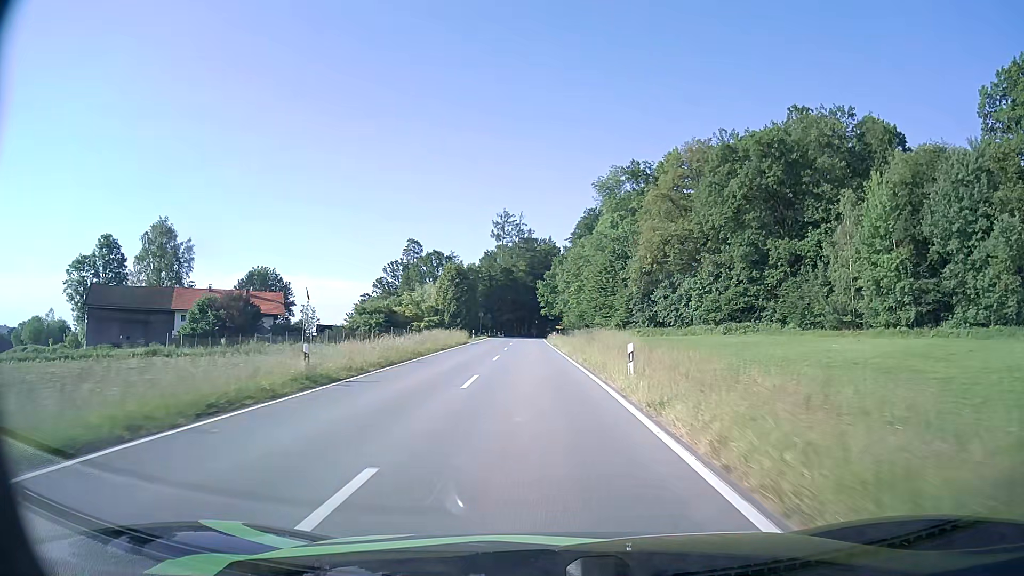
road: tertiary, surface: asphalt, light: Day
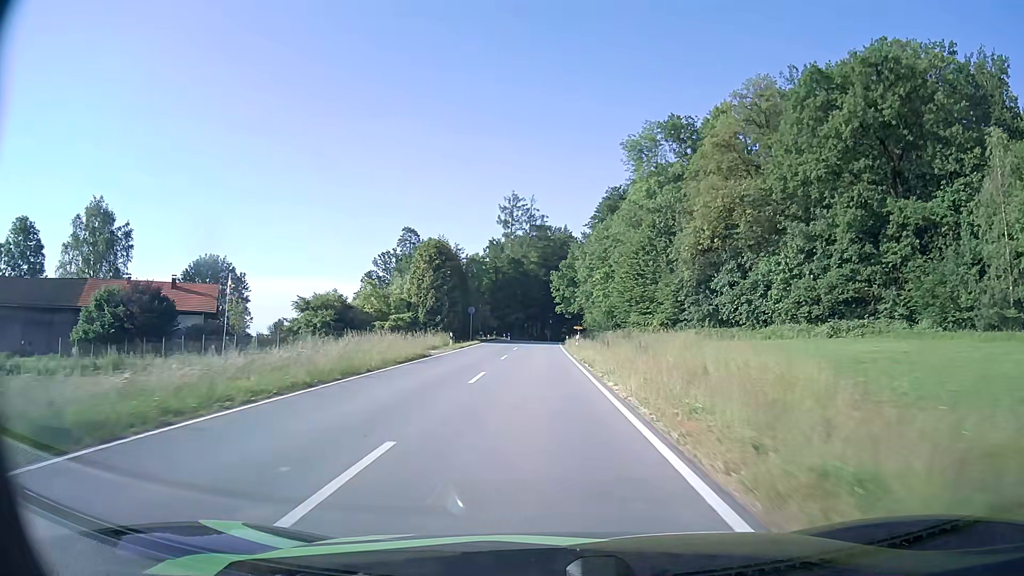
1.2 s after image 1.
(-0.3, +23.5) m; -1°
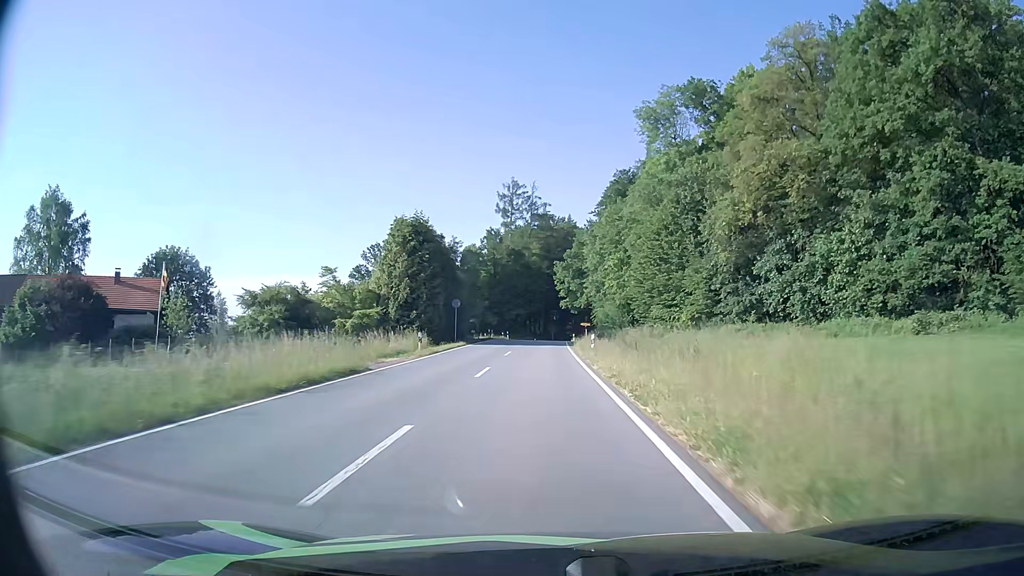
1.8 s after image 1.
(0.0, +11.3) m; 0°
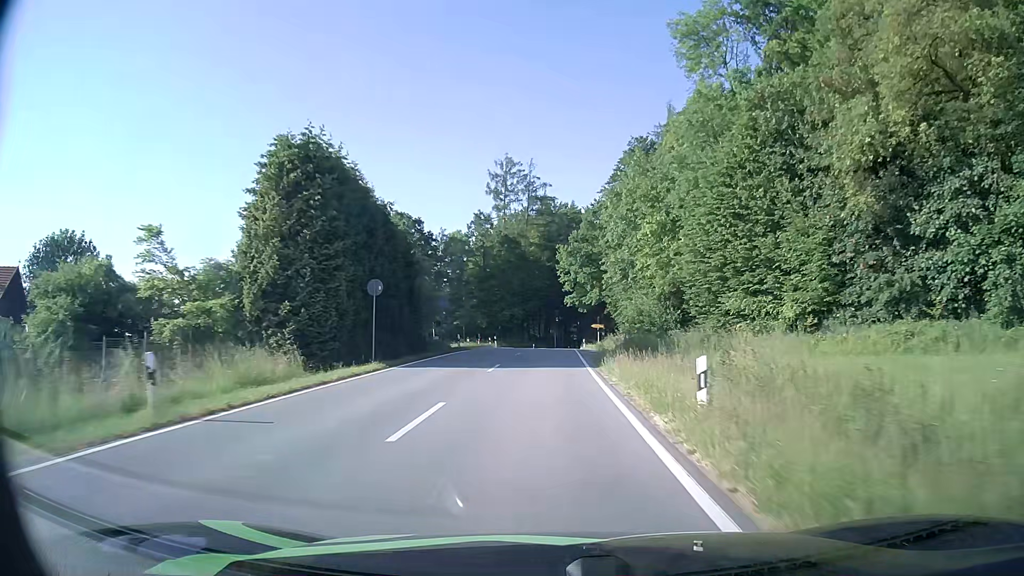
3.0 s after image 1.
(-0.1, +21.8) m; 0°
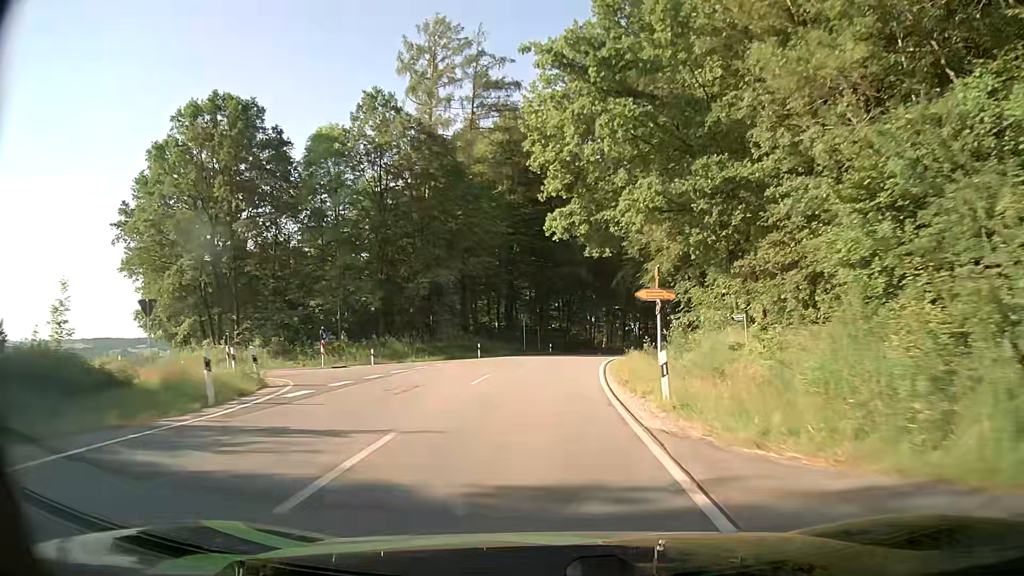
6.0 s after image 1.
(+0.8, +52.4) m; +2°
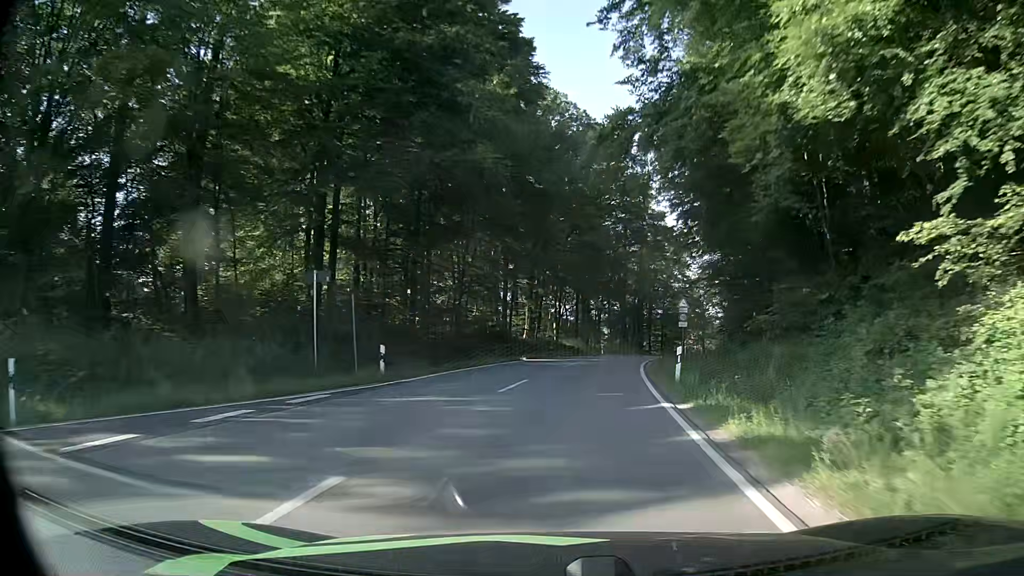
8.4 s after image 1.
(+2.1, +39.7) m; +7°
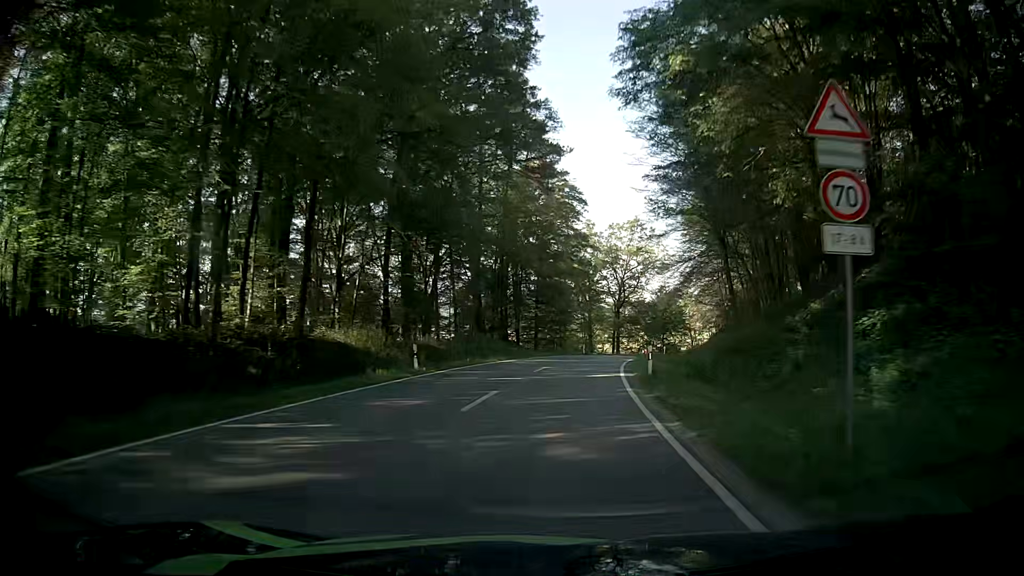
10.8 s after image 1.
(+4.6, +40.0) m; +13°
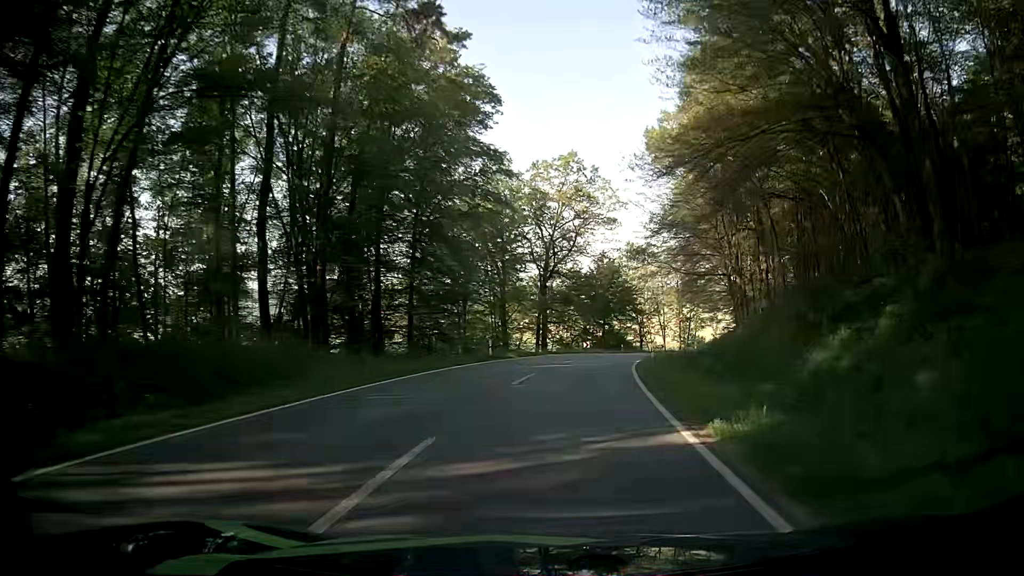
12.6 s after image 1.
(+1.5, +31.3) m; +6°
(0, +10) (+1, +20) (+2, +30) (+4, +40) (+7, +49) (+10, +59) (+13, +68) (+17, +78) (+21, +87) (+26, +96) m
